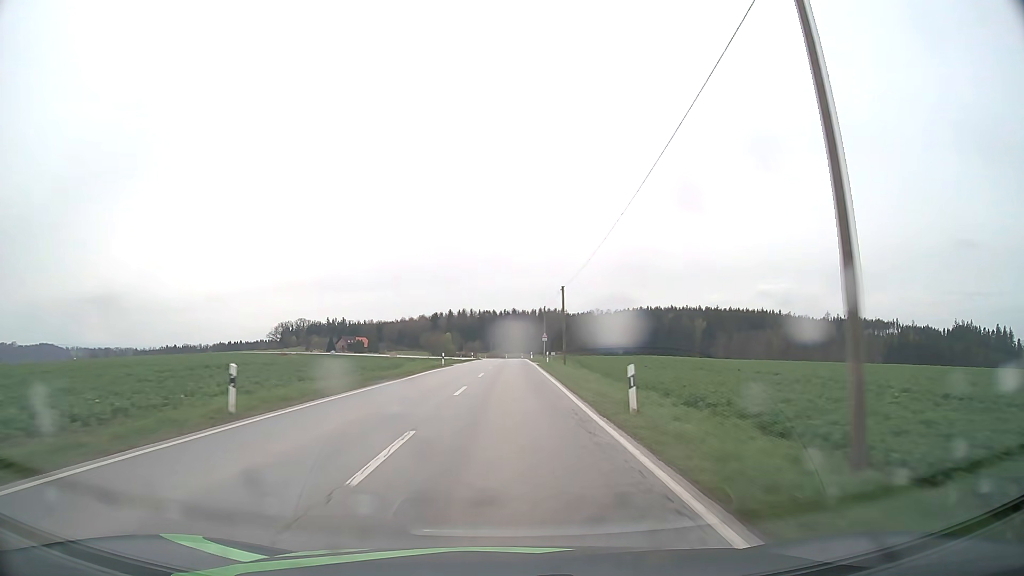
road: secondary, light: Day
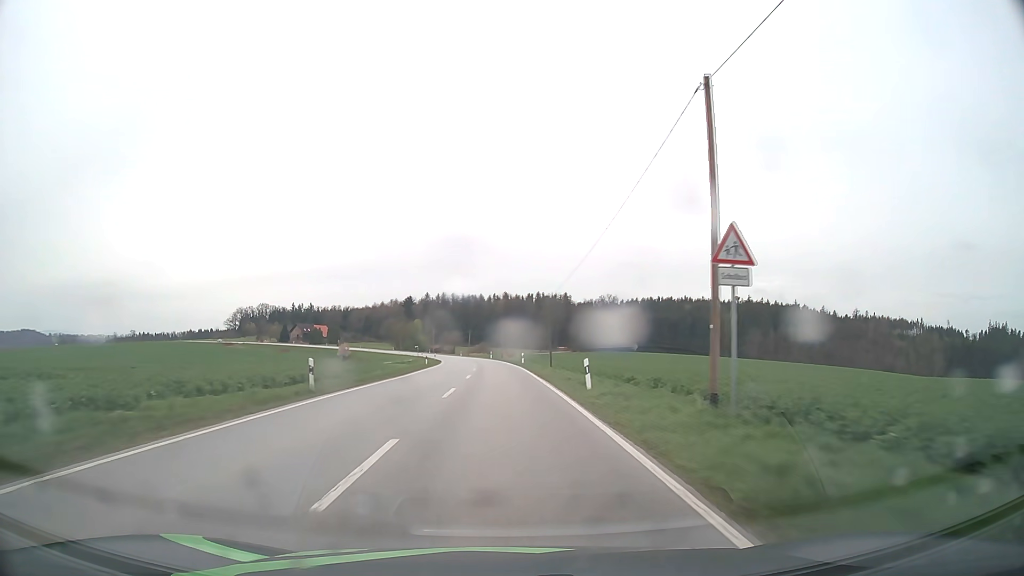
(+0.8, +72.9) m; +1°
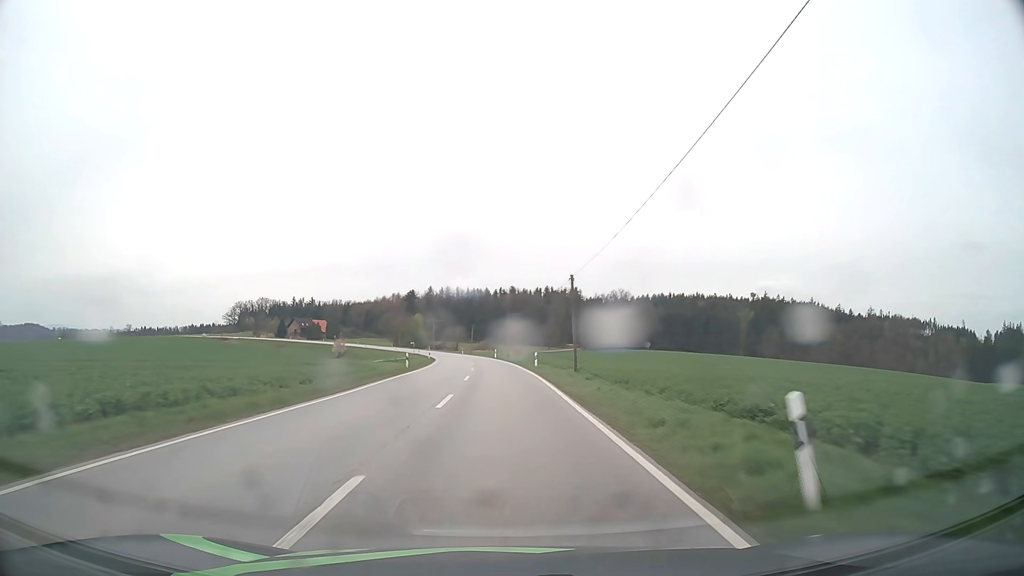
(-0.1, +14.4) m; 0°
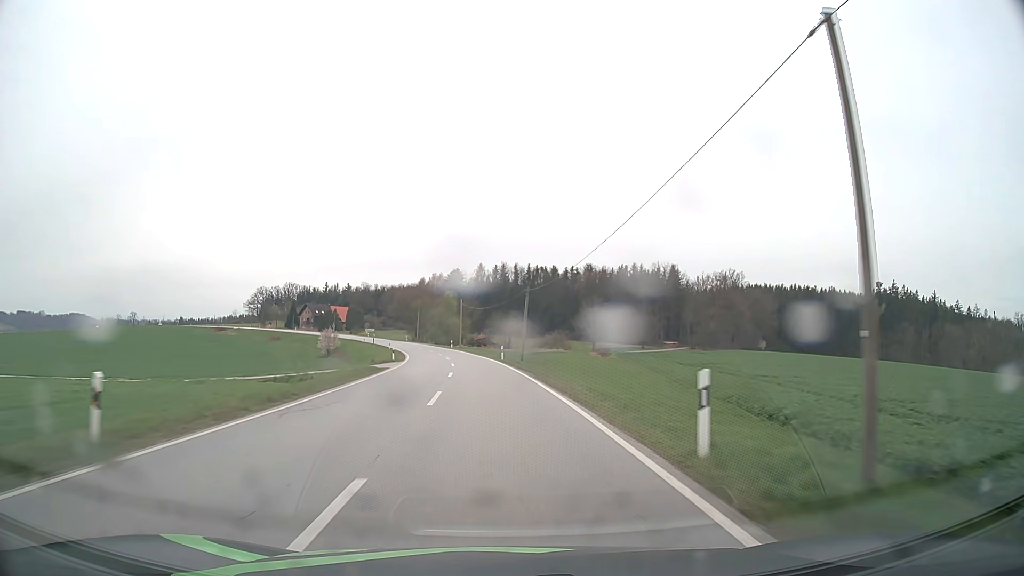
(-2.8, +72.3) m; -5°
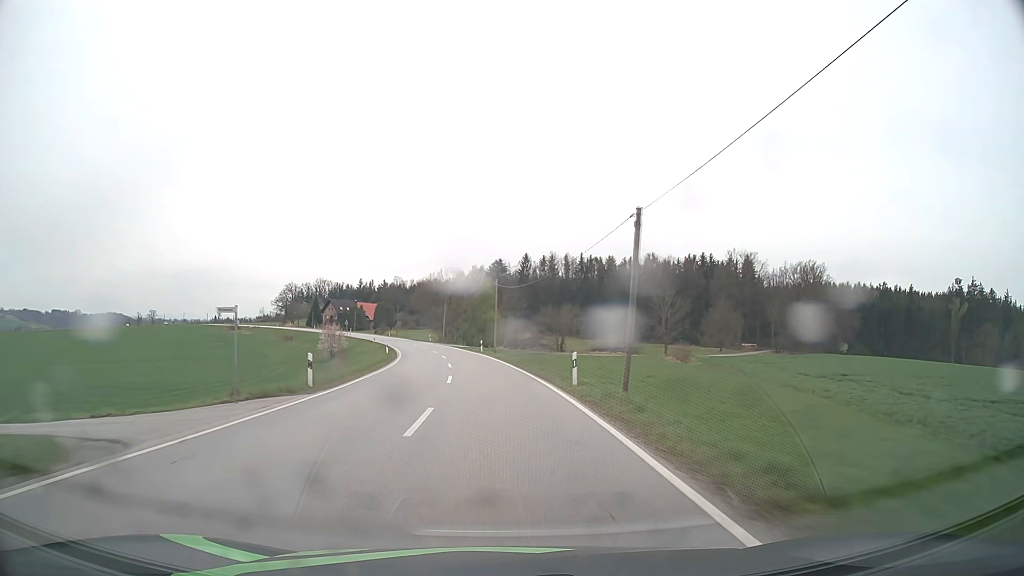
(-0.9, +29.2) m; -4°
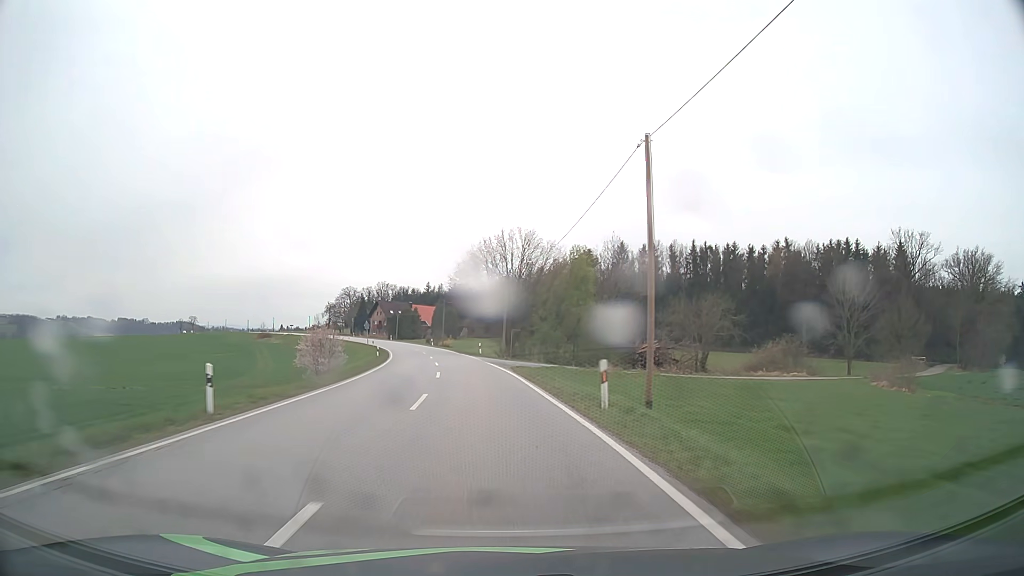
(-2.3, +44.0) m; -6°
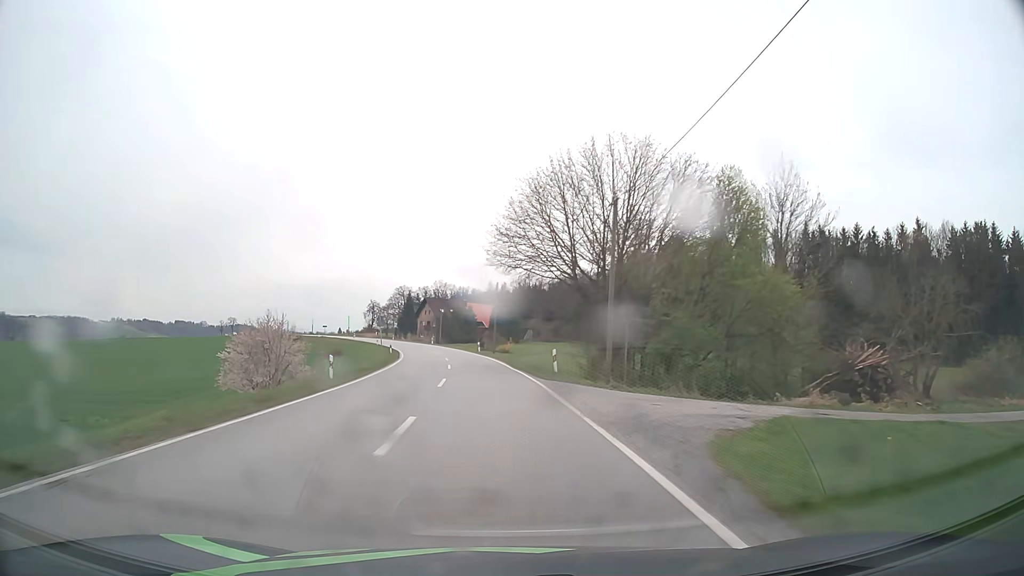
(-1.7, +29.4) m; -6°
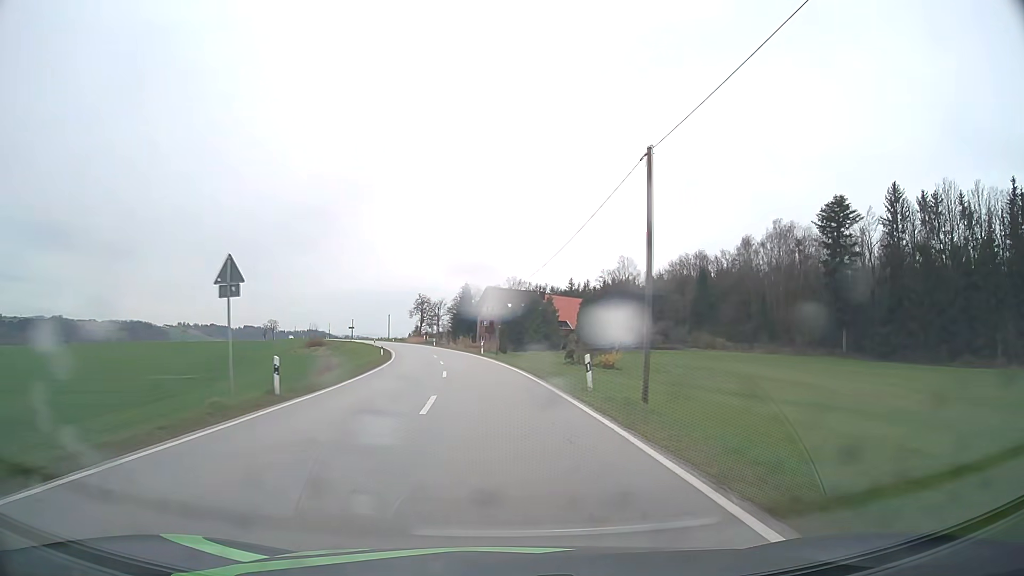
(-2.5, +44.1) m; -7°
(0, +10) (-1, +20) (-1, +30) (-2, +40) (-4, +50) (-5, +60) (-7, +69) (-9, +79) (-12, +89) (-15, +99) m
